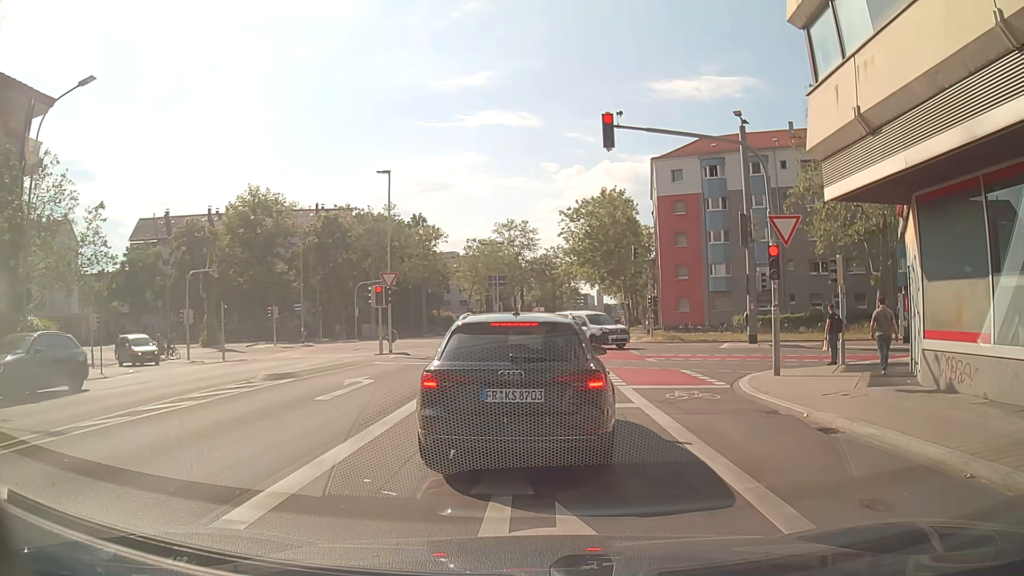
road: secondary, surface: asphalt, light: Day
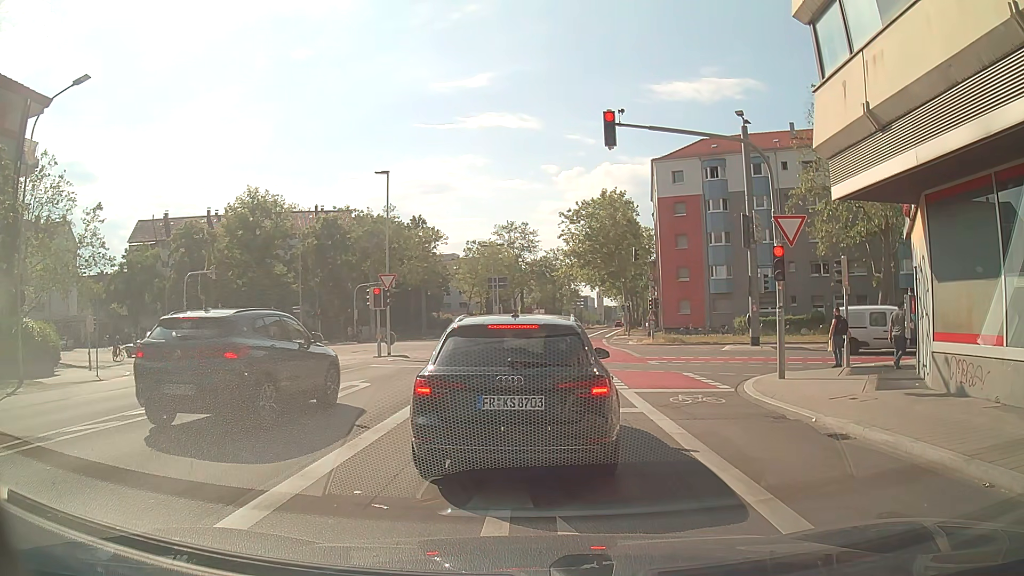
(0.0, +0.4) m; 0°
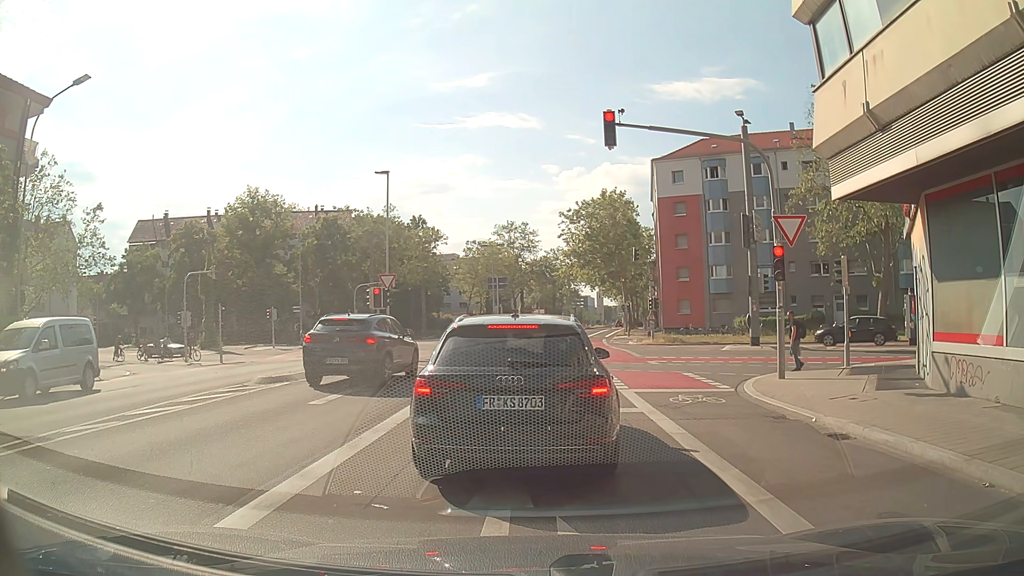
(0.0, 0.0) m; 0°
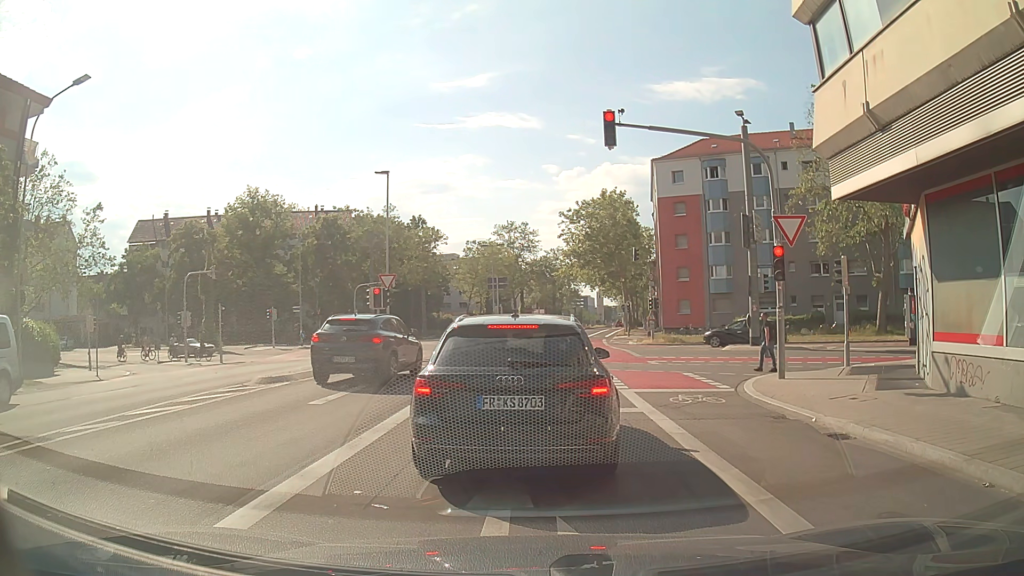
(0.0, 0.0) m; 0°
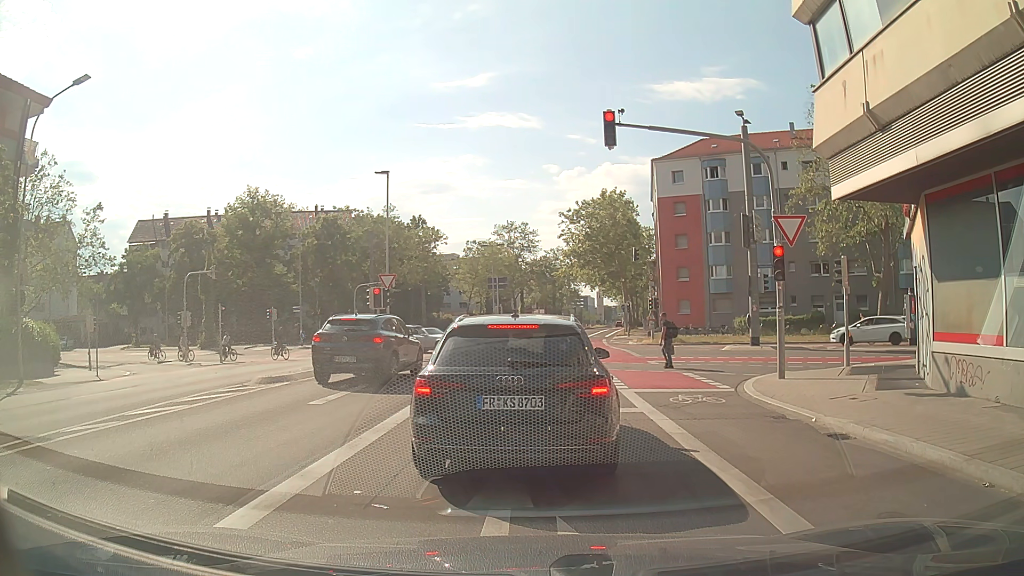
(0.0, 0.0) m; 0°
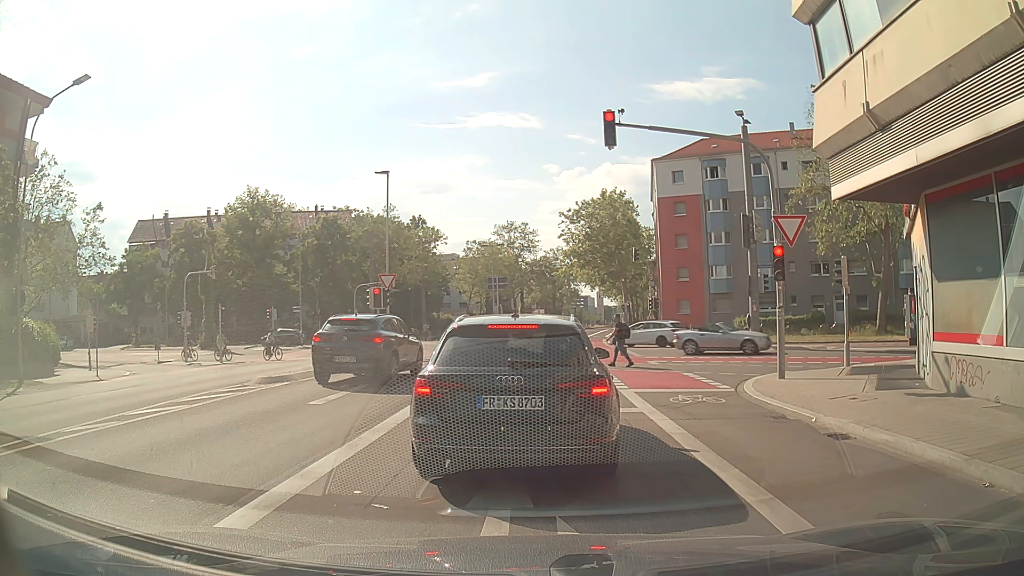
(0.0, 0.0) m; 0°
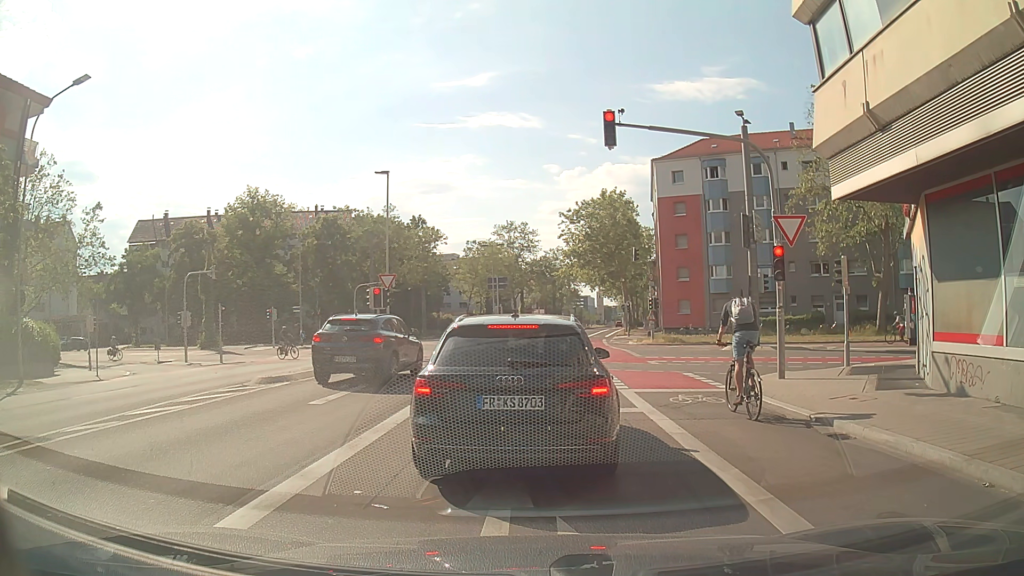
(0.0, 0.0) m; 0°
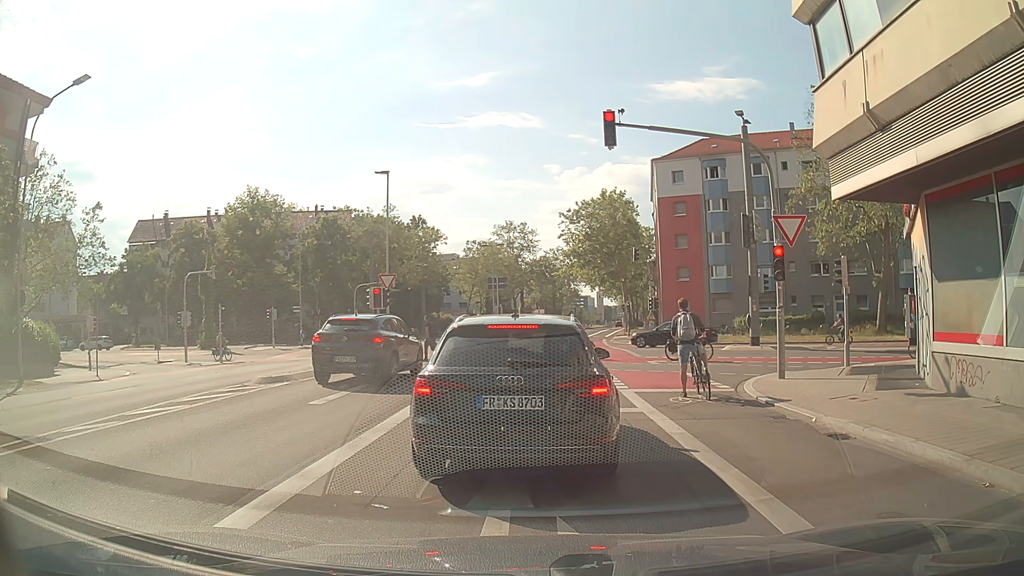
(0.0, 0.0) m; 0°
(+1, +10) (+1, +20) (+2, +30) (+3, +40) (+4, +50) (+6, +60) (+7, +70) (+9, +79) (+12, +89) (+14, +99) m
